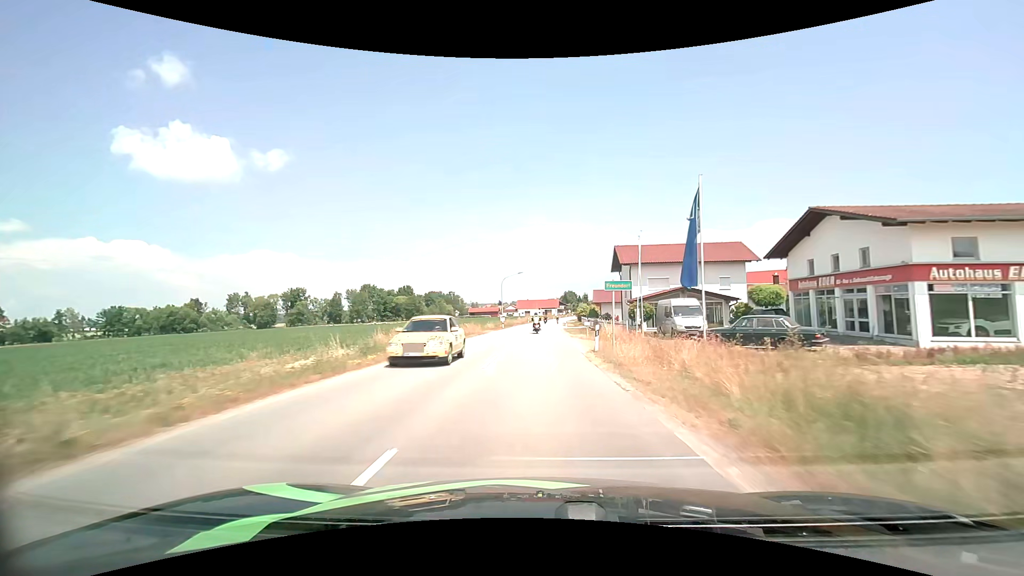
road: secondary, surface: asphalt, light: Day
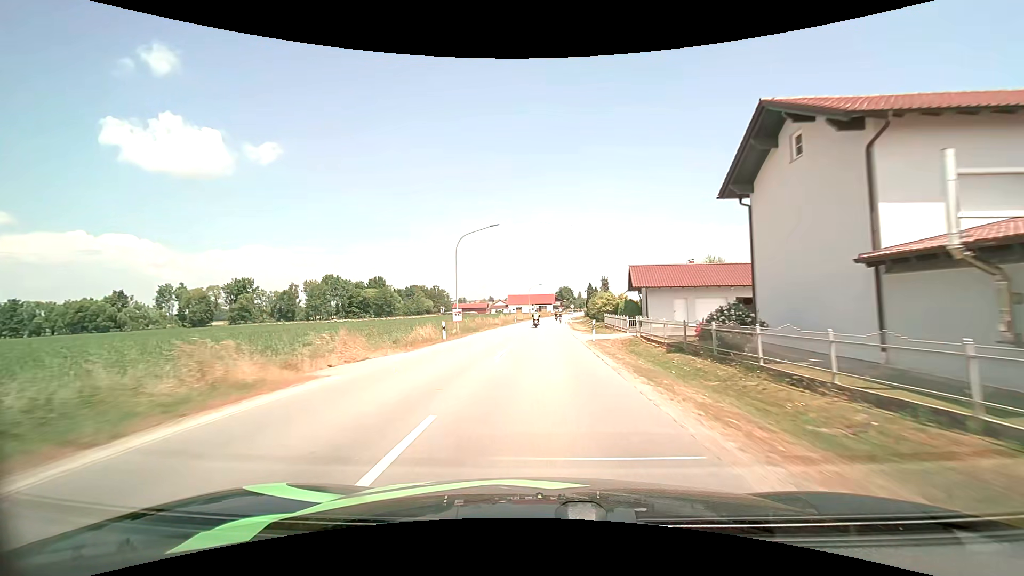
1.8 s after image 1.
(+0.1, +34.5) m; +1°
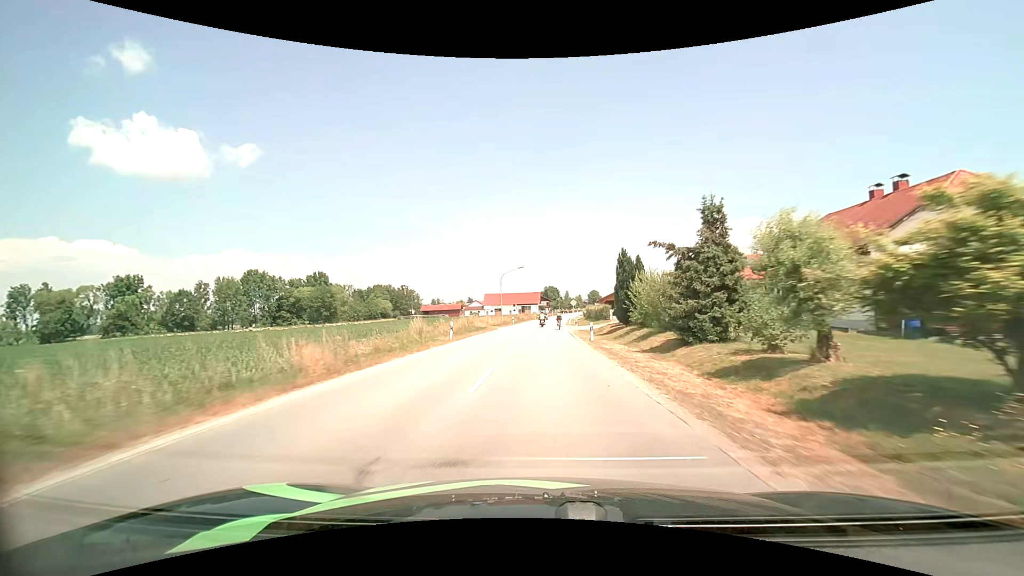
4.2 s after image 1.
(+0.8, +41.4) m; +2°
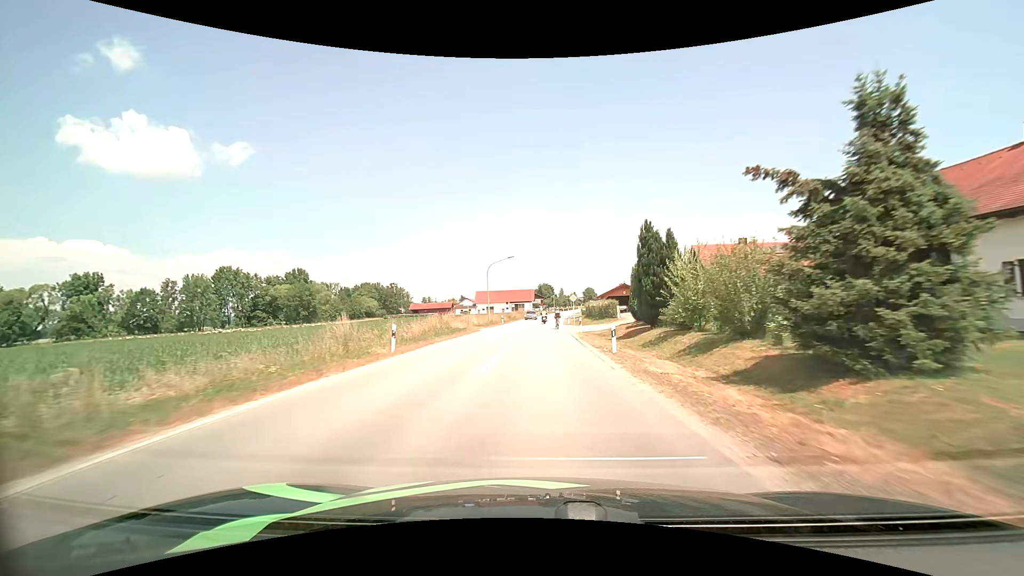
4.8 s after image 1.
(+0.1, +9.8) m; +1°
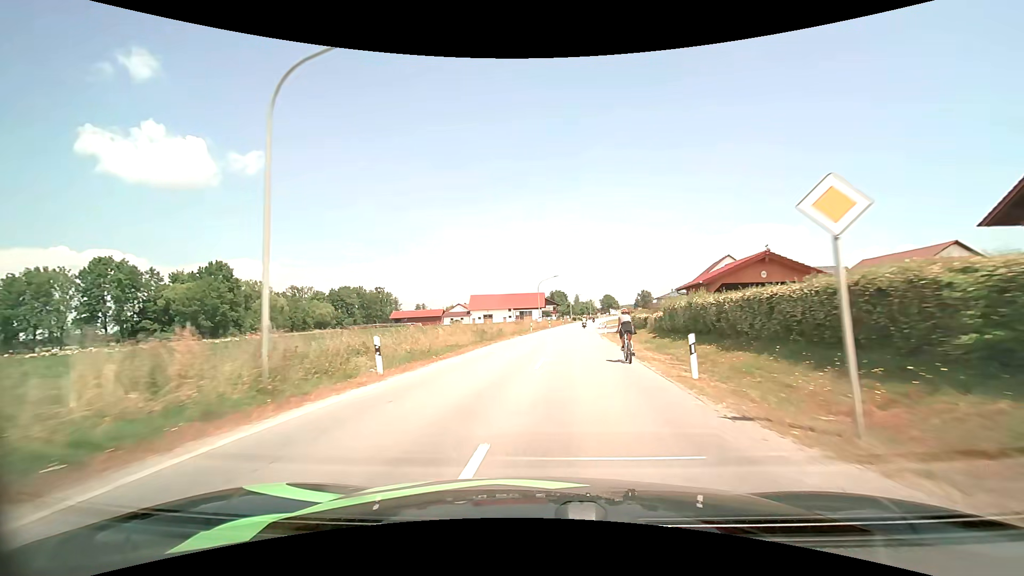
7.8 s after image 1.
(0.0, +45.4) m; -1°
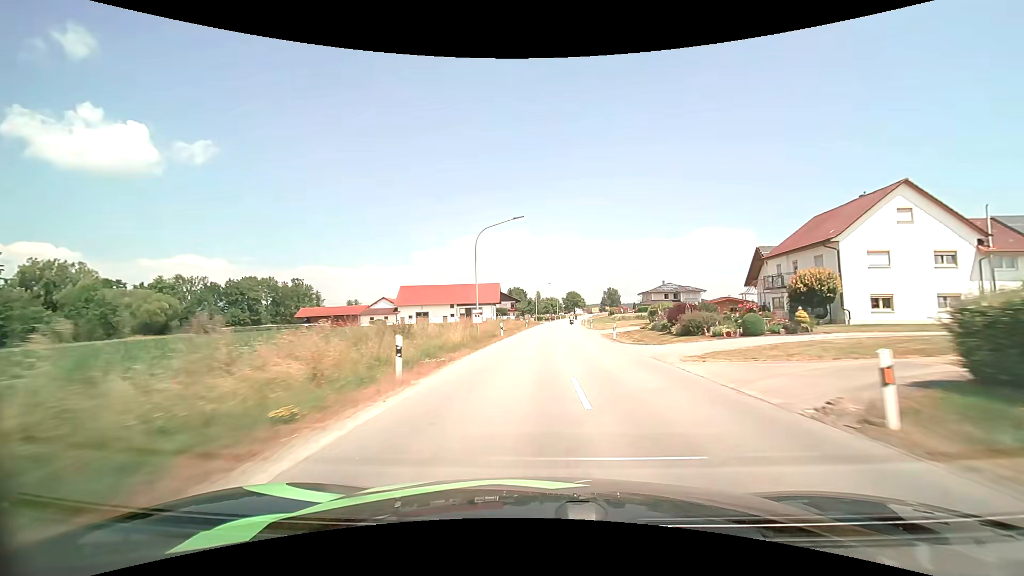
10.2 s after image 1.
(+1.0, +42.5) m; +4°
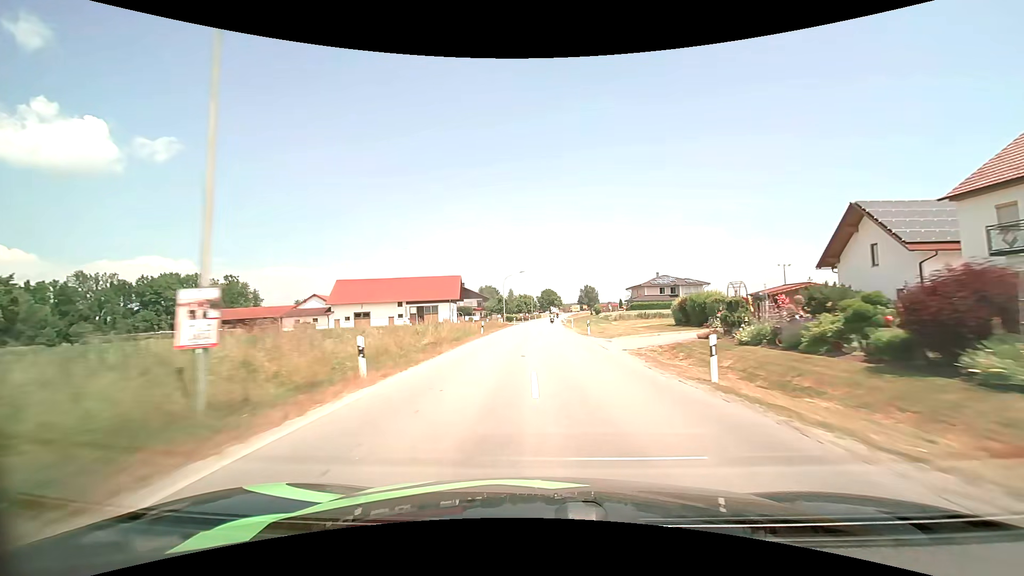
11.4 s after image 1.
(+0.8, +23.5) m; +3°
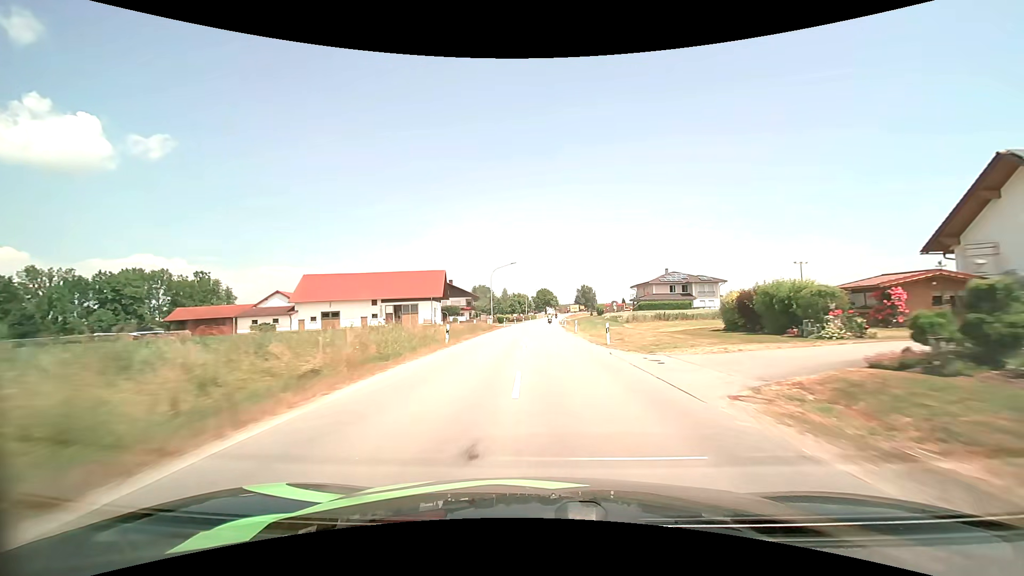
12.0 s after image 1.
(0.0, +12.1) m; +1°
(0, +10) (0, +20) (0, +30) (0, +40) (+1, +50) (+1, +60) (+1, +70) (+1, +80) (+2, +90) (+2, +100) m
